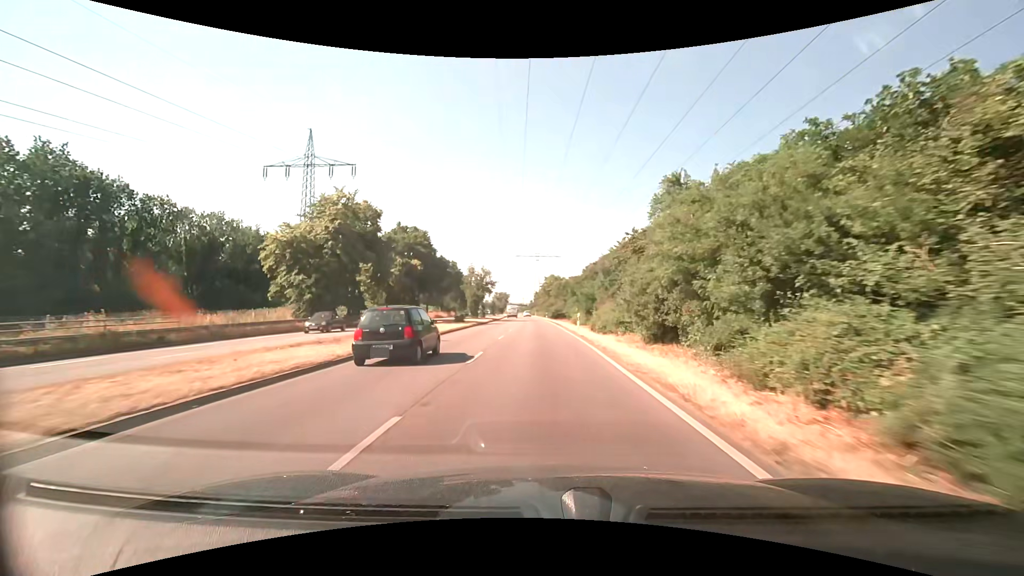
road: primary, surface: asphalt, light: Day
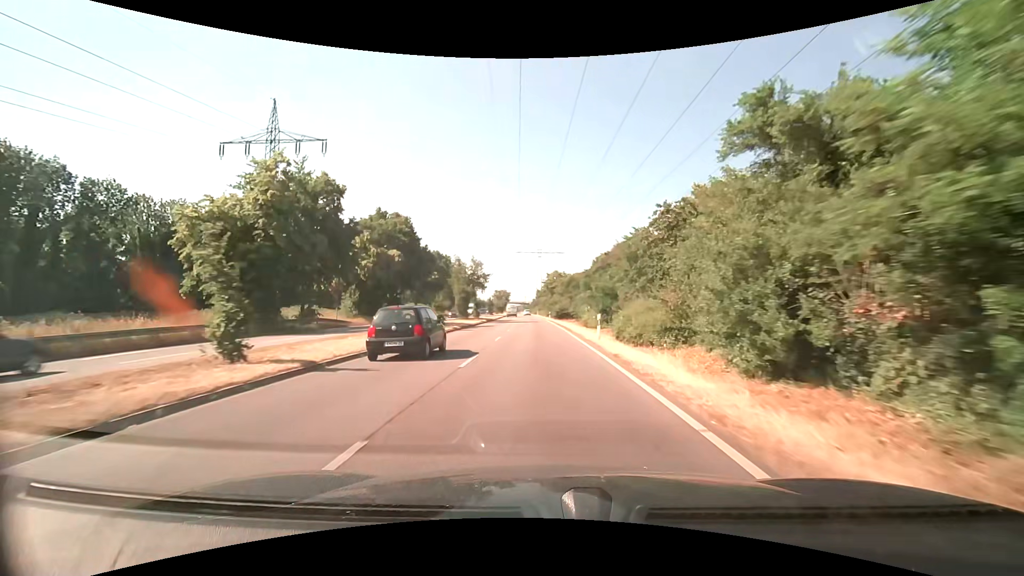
(0.0, +10.2) m; 0°
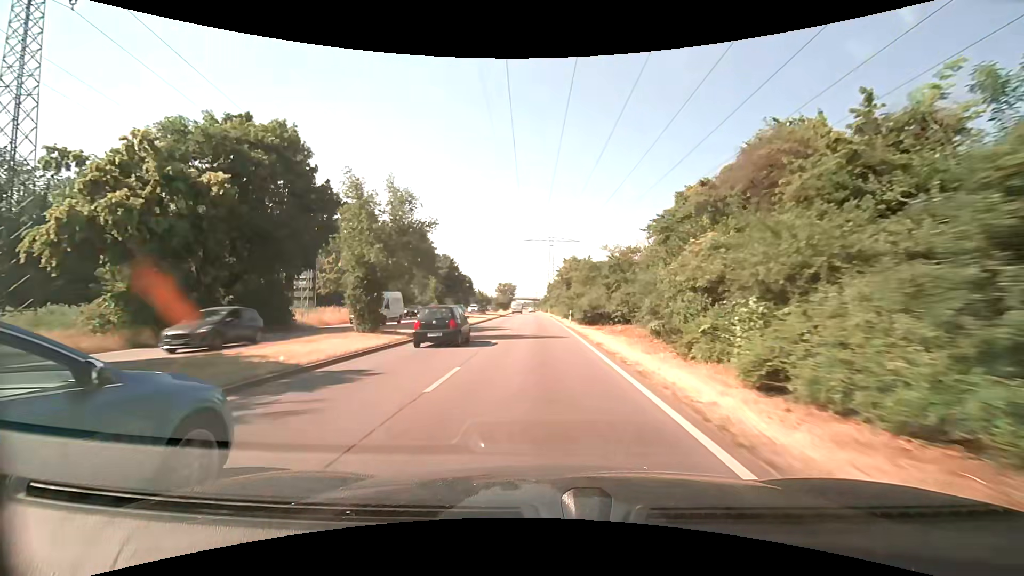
(-0.2, +30.7) m; -1°
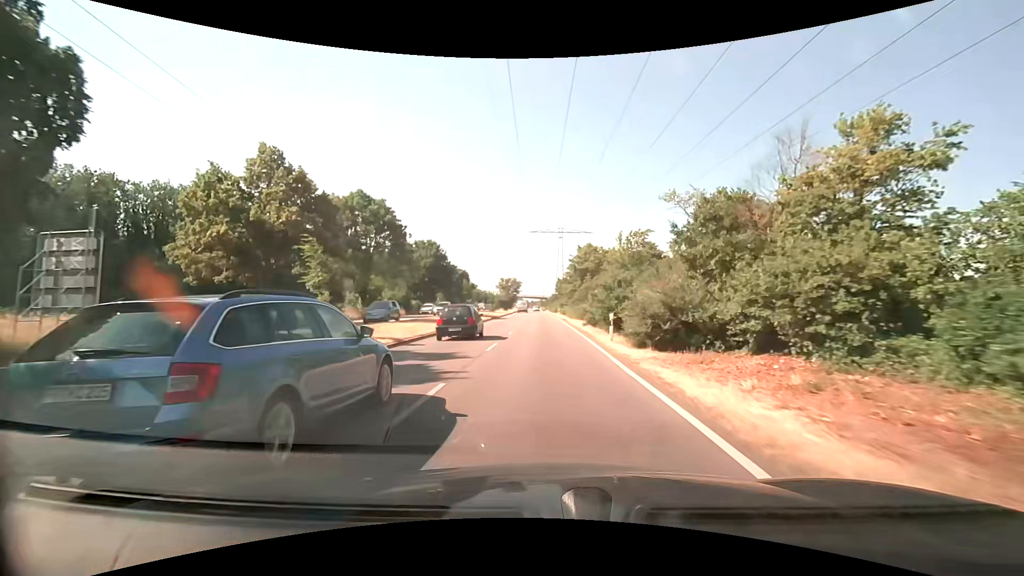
(-0.2, +20.6) m; -1°
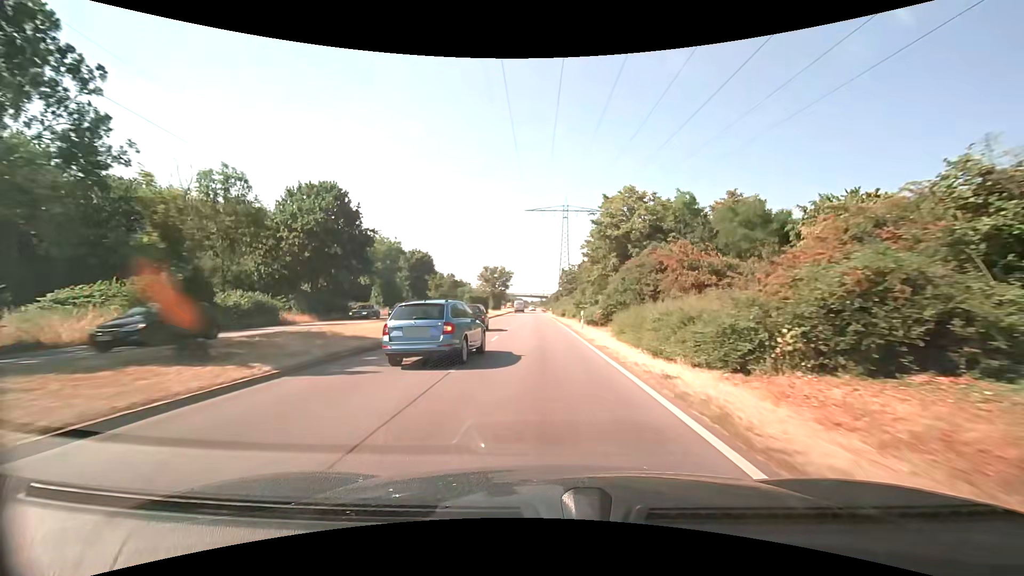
(0.0, +41.4) m; 0°
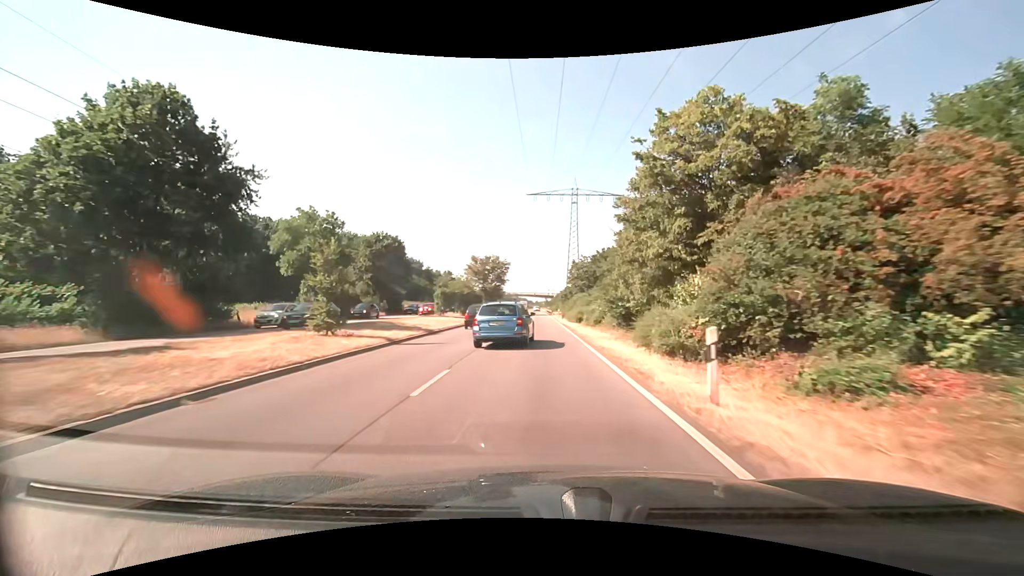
(-0.1, +20.7) m; -1°
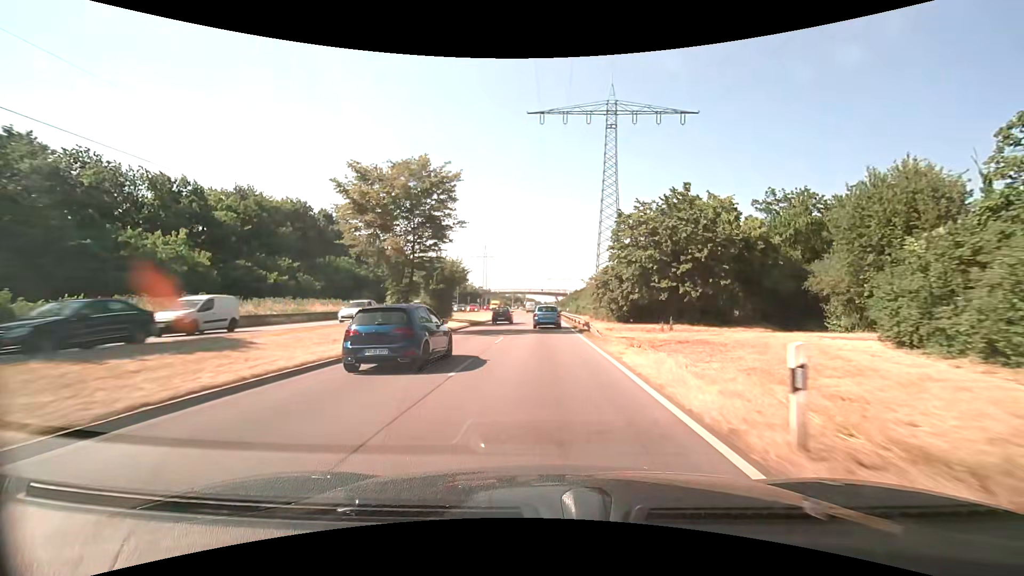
(-0.5, +52.0) m; -1°
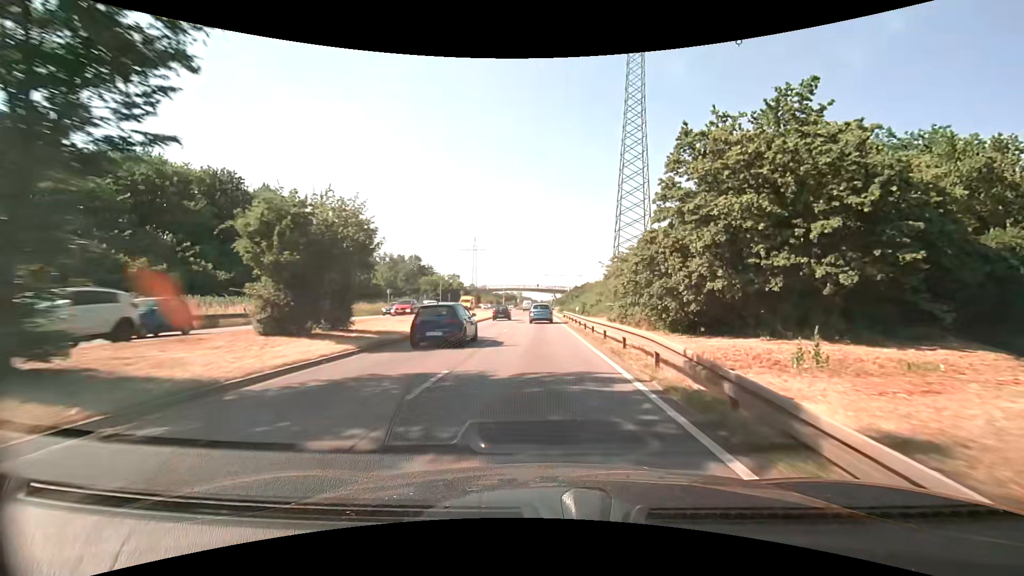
(+0.2, +20.9) m; +1°
(0, +10) (0, +20) (0, +30) (0, +40) (-1, +50) (-1, +60) (-1, +70) (-1, +80) (-1, +90) (-1, +100) m
